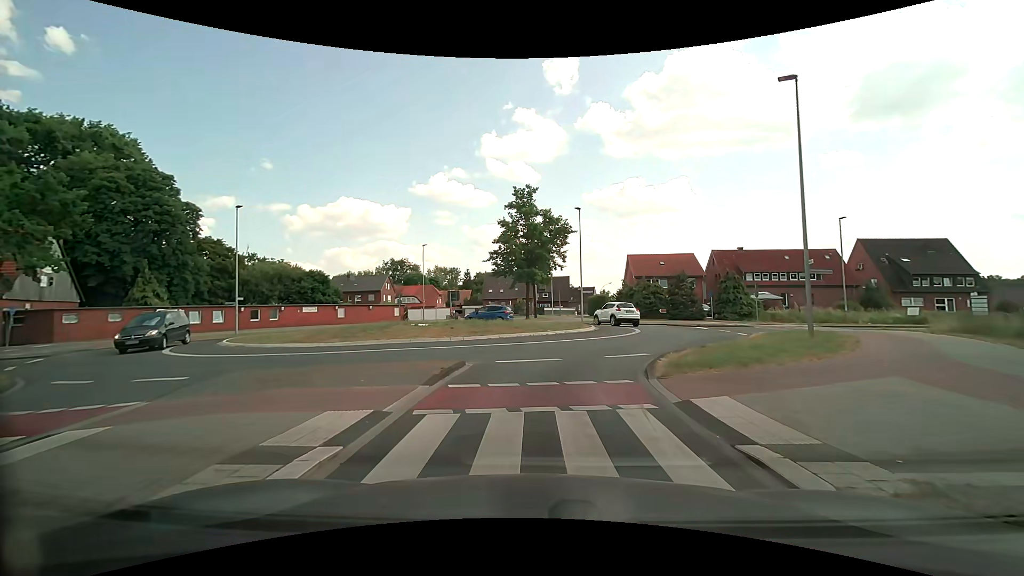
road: tertiary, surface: asphalt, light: Day
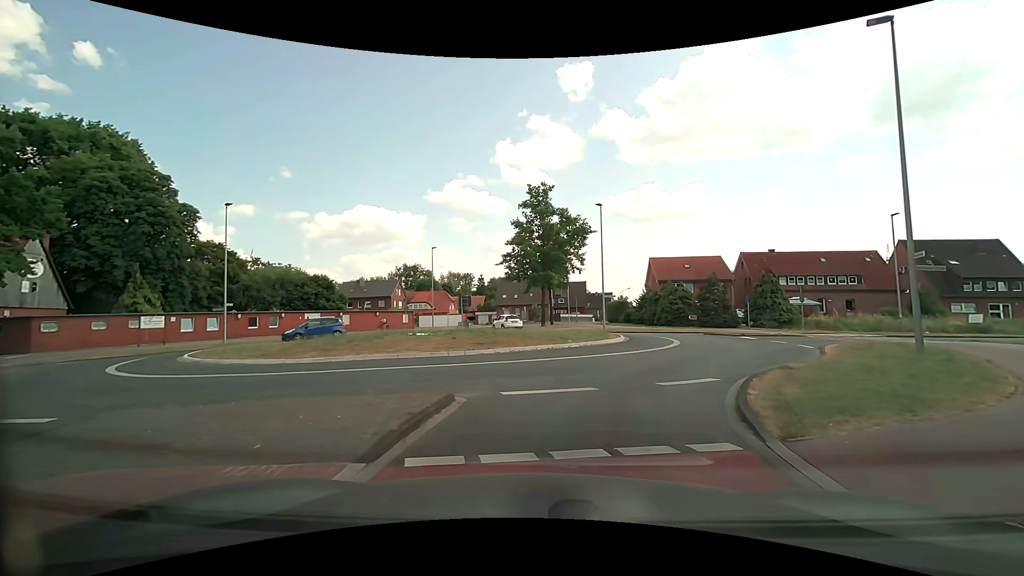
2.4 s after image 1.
(-0.1, +3.9) m; -4°
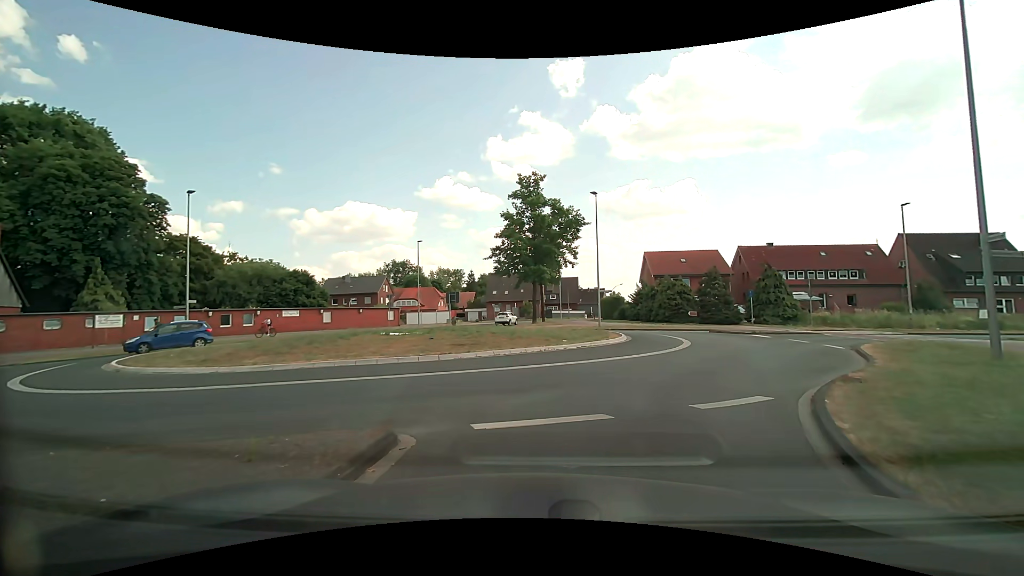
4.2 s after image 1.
(+0.1, +2.7) m; +1°
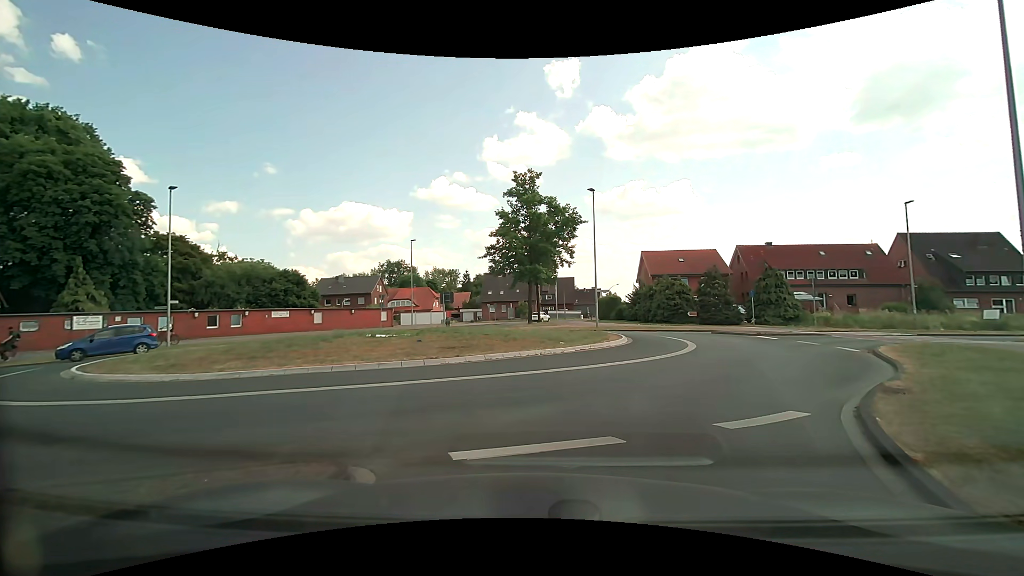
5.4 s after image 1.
(0.0, +1.1) m; 0°
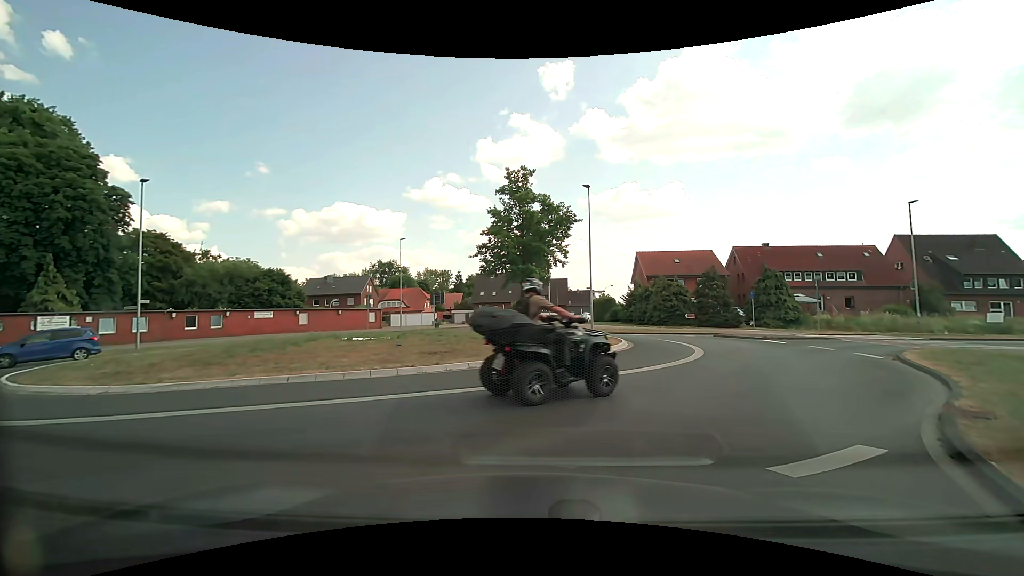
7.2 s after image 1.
(0.0, +1.6) m; +1°
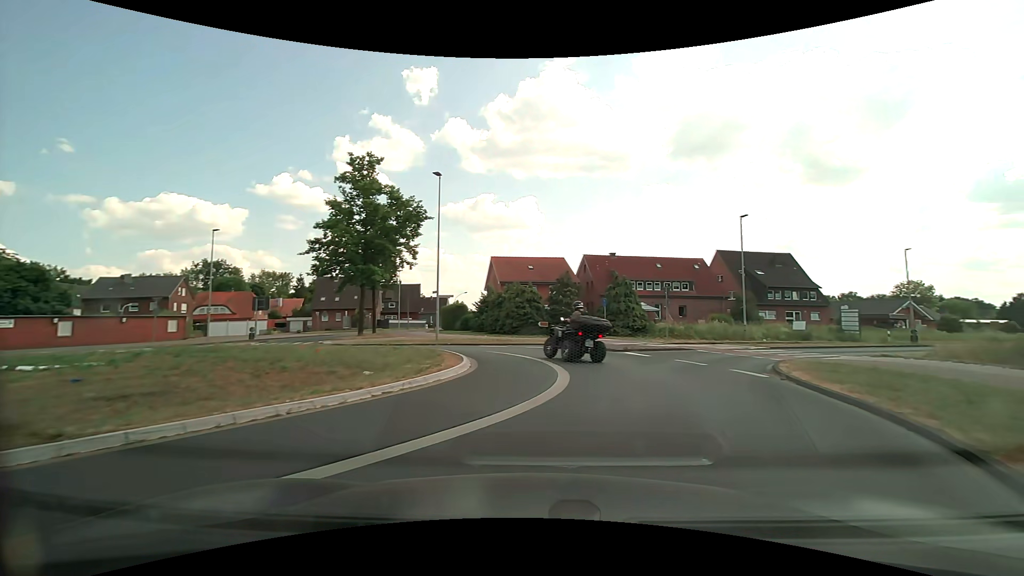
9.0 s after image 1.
(+0.7, +5.2) m; +18°
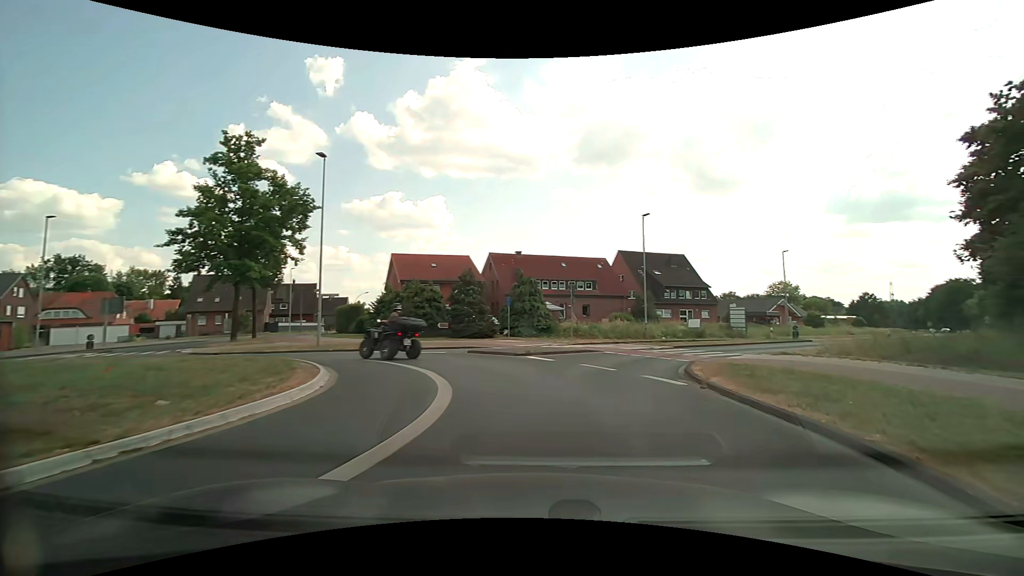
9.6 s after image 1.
(+0.2, +2.7) m; +9°
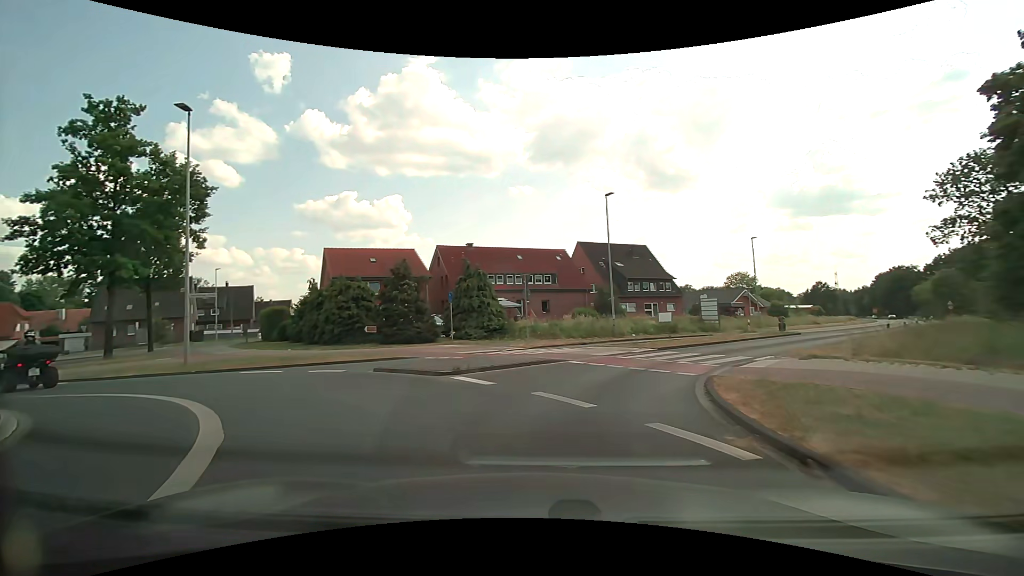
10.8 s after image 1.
(+0.7, +6.1) m; +7°
(-3, +9) (-11, +15) (-21, +14) (-27, +6) (-29, -4) (-32, -13) (-38, -21) (-45, -28) (-52, -36) (-58, -43) m
